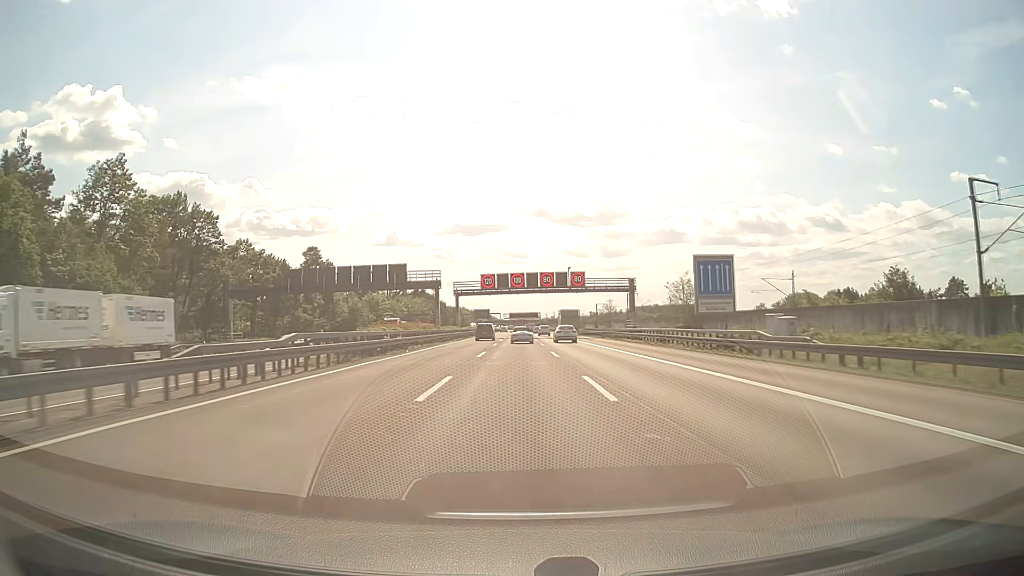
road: motorway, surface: asphalt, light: Day
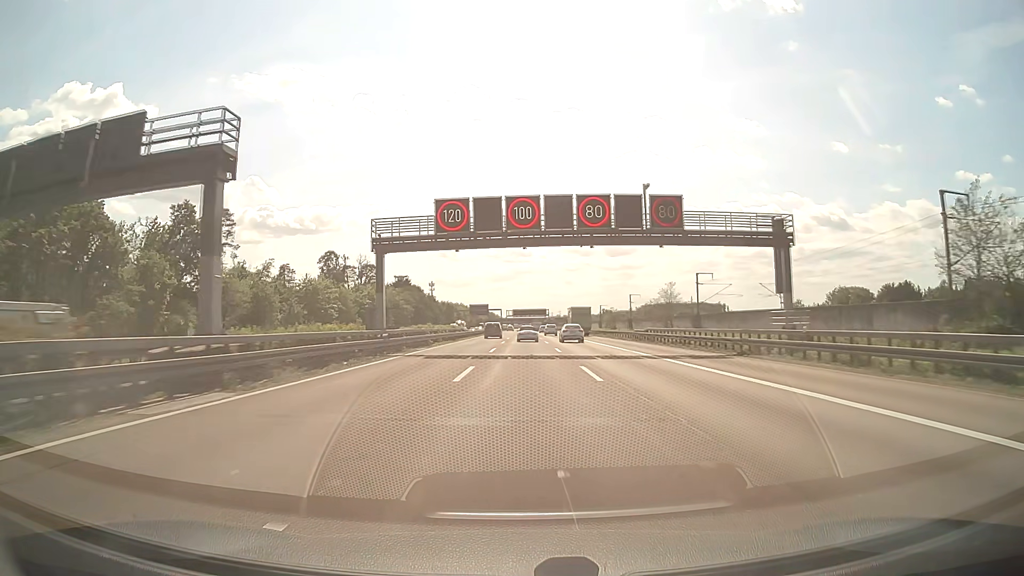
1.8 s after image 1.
(-0.1, +49.7) m; 0°
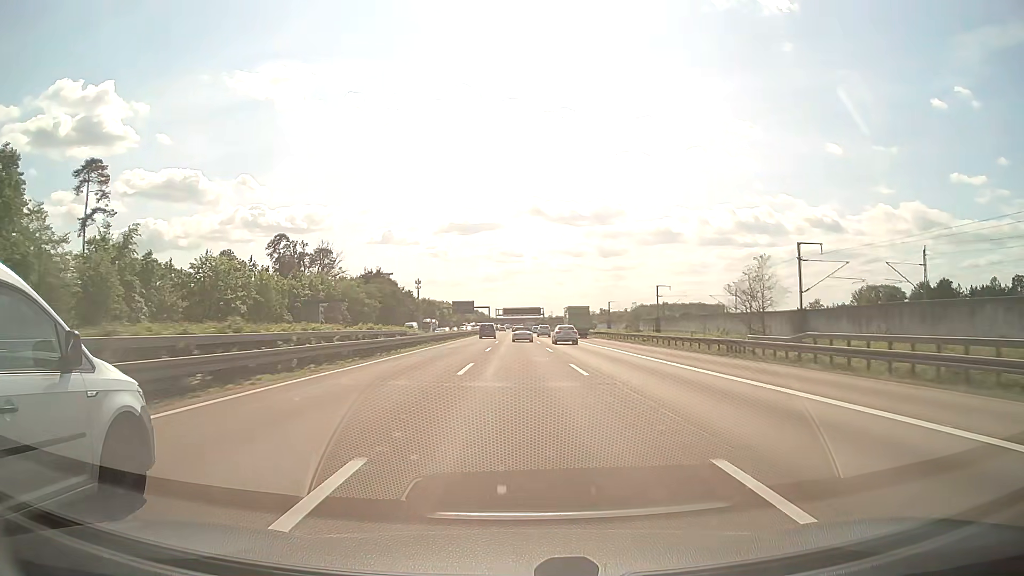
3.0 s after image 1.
(0.0, +33.7) m; 0°
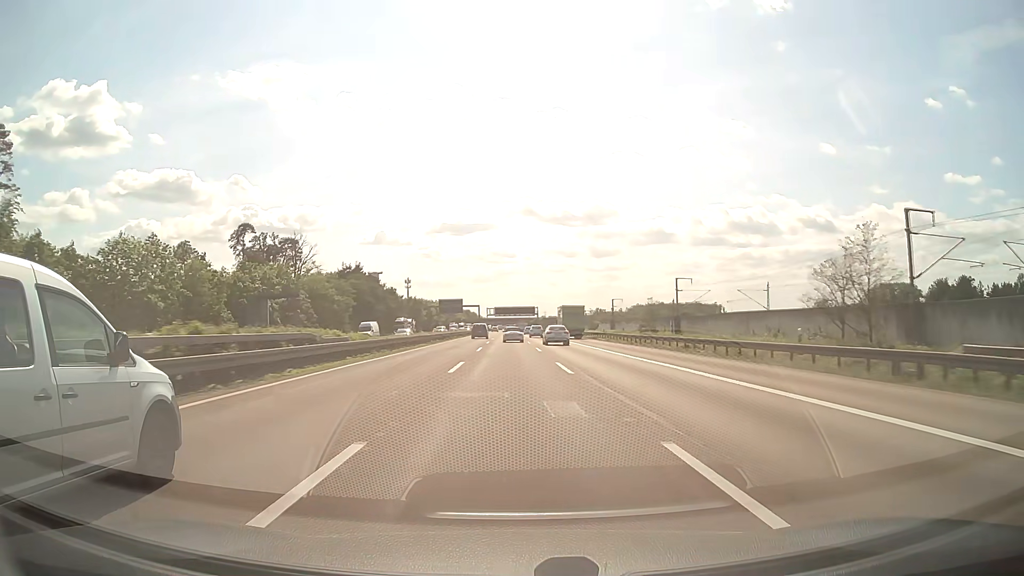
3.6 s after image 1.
(+0.1, +17.0) m; +1°
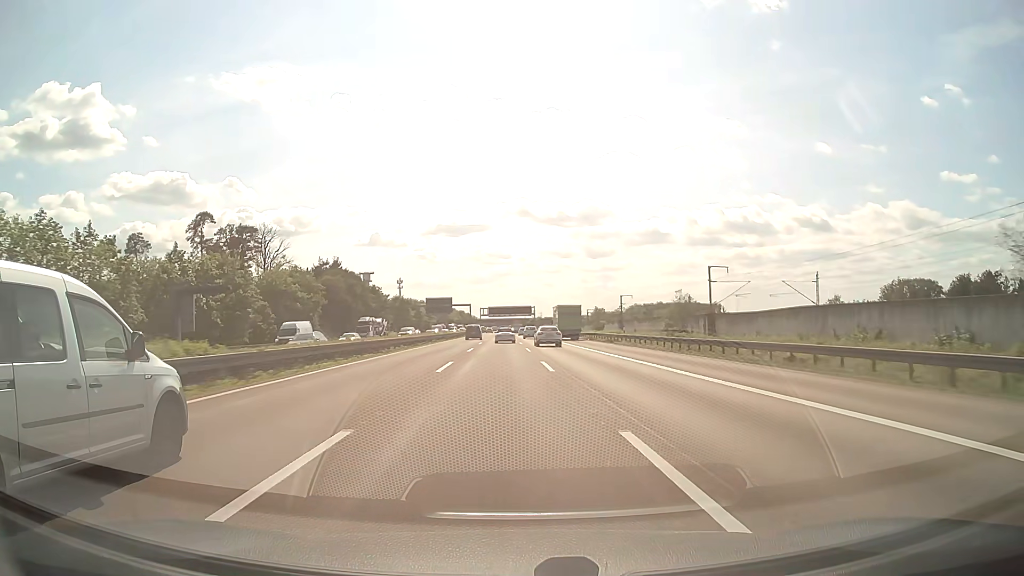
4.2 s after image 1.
(+0.1, +17.1) m; +1°
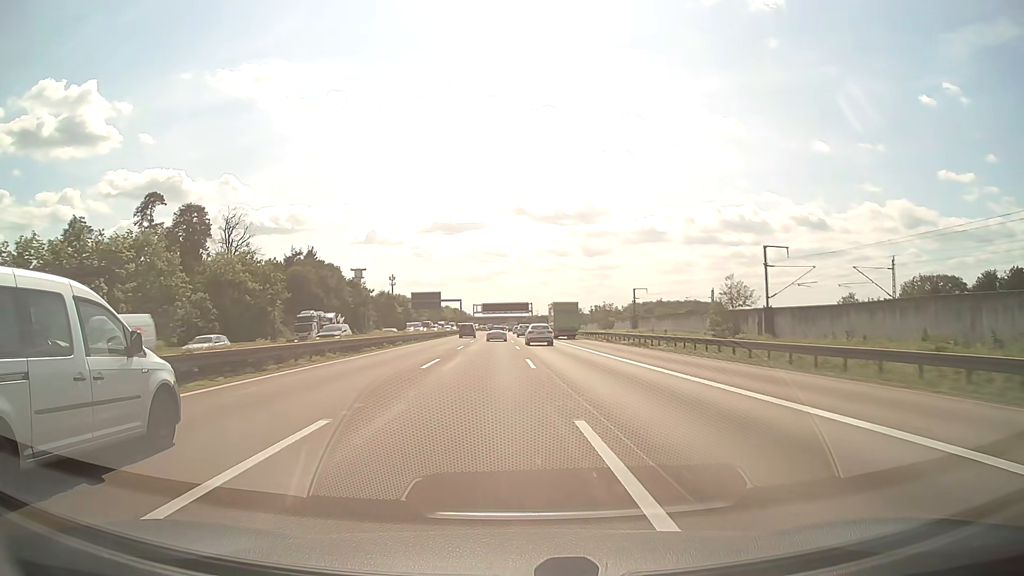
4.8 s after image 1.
(0.0, +17.3) m; 0°
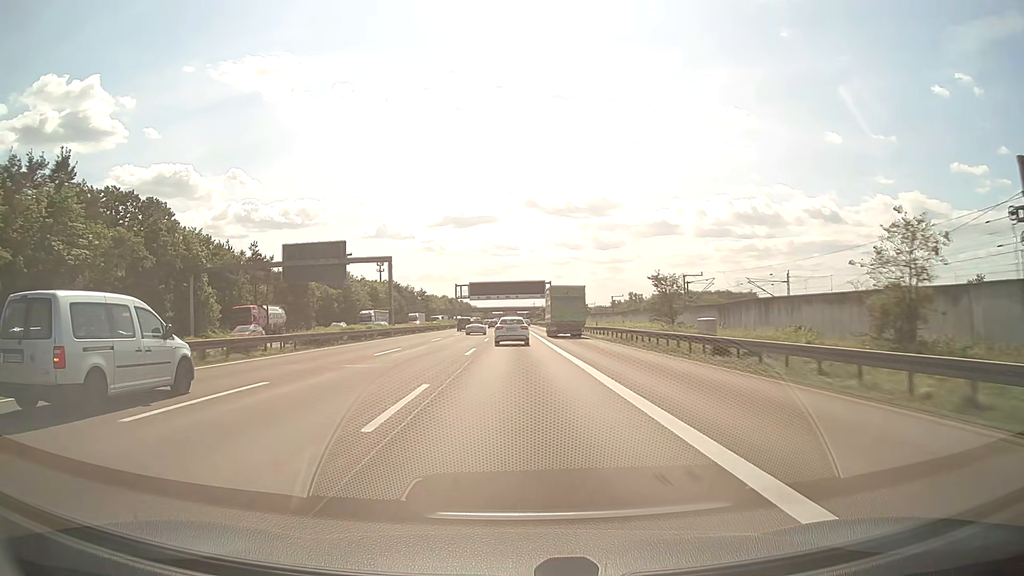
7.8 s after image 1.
(+0.6, +84.9) m; -1°
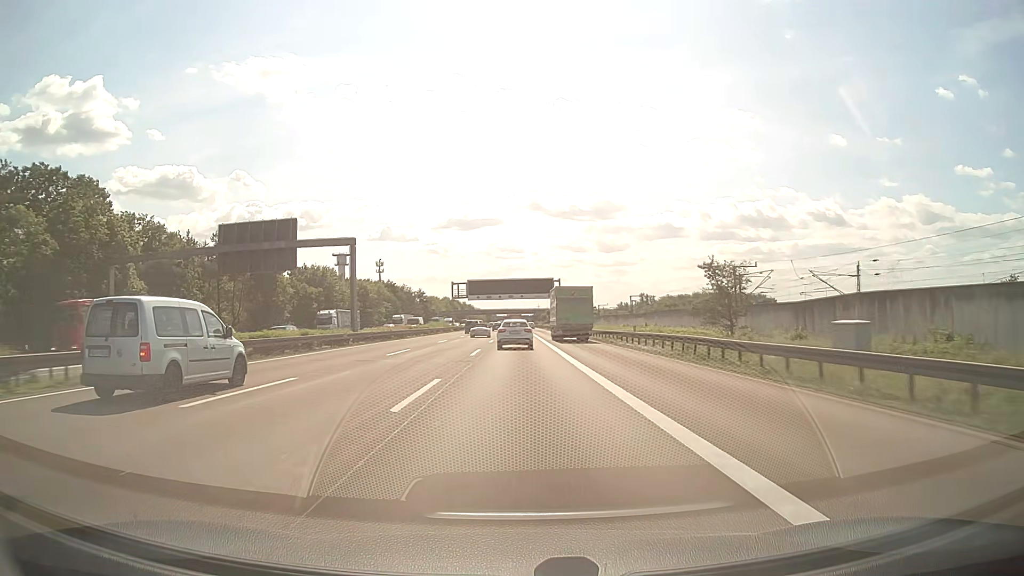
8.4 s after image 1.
(-0.1, +15.9) m; 0°
(0, +10) (0, +20) (0, +30) (0, +40) (0, +50) (0, +60) (0, +70) (0, +80) (0, +90) (0, +100) m
